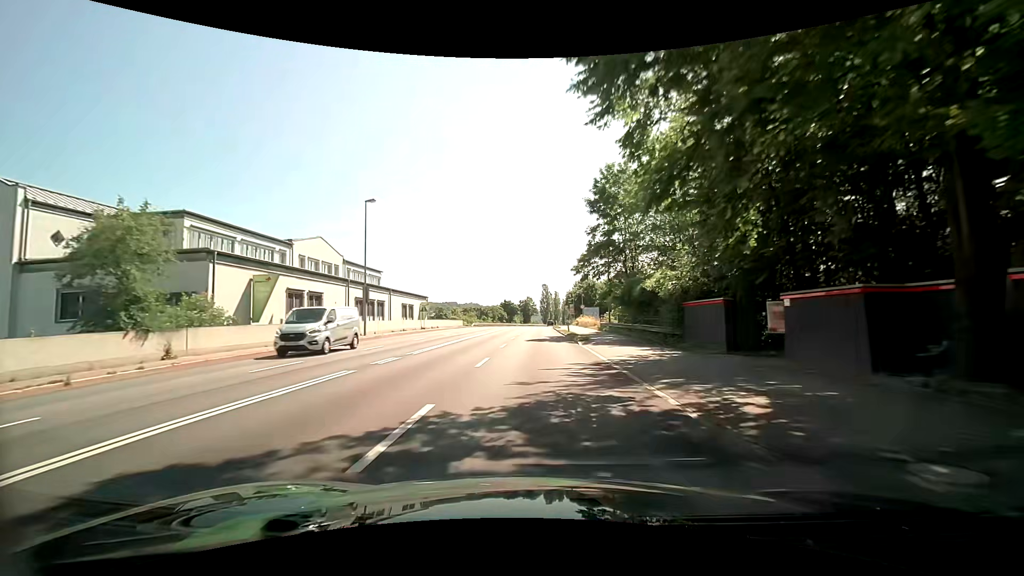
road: primary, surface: asphalt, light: Day
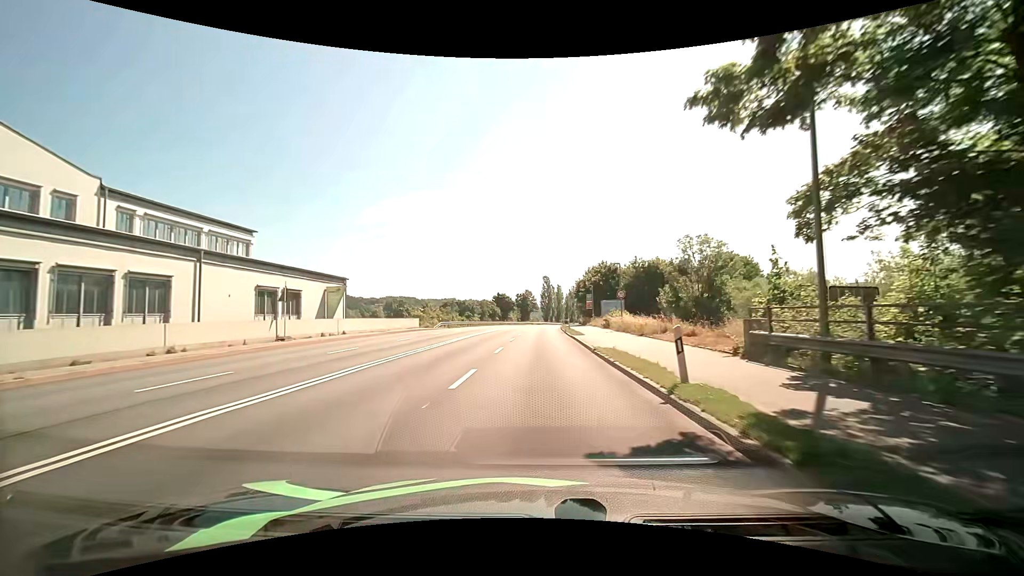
(0.0, +31.4) m; +1°
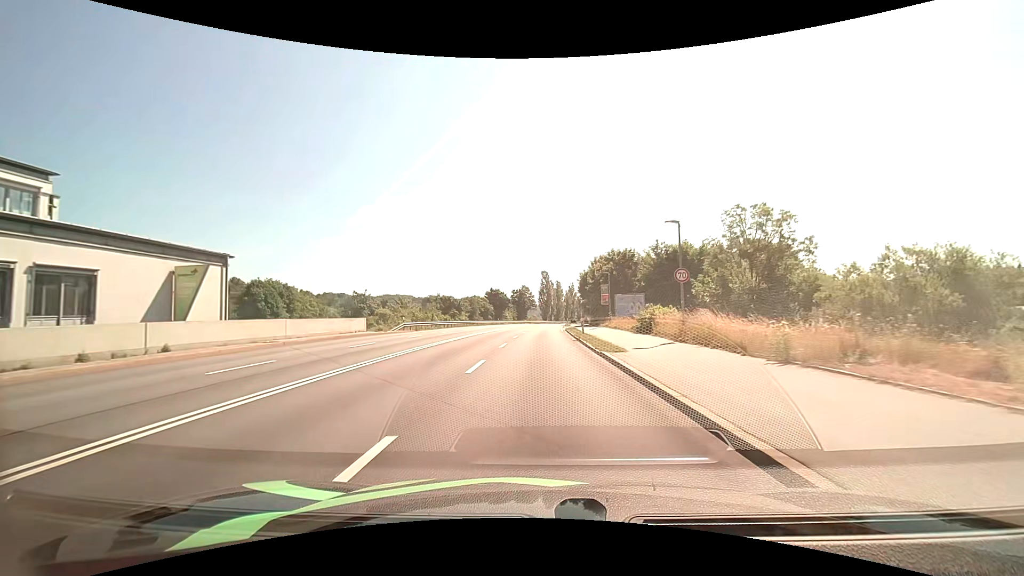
(-0.1, +15.9) m; 0°
(0, +10) (0, +20) (0, +30) (0, +40) (+1, +50) (+1, +60) (+2, +70) (+2, +80) (+3, +90) (+4, +100) m
